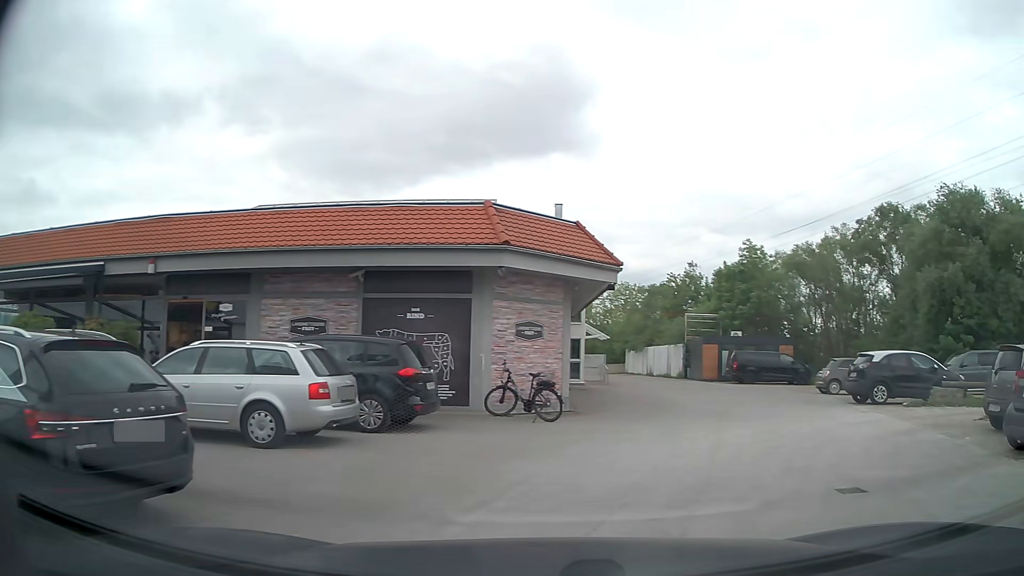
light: Day
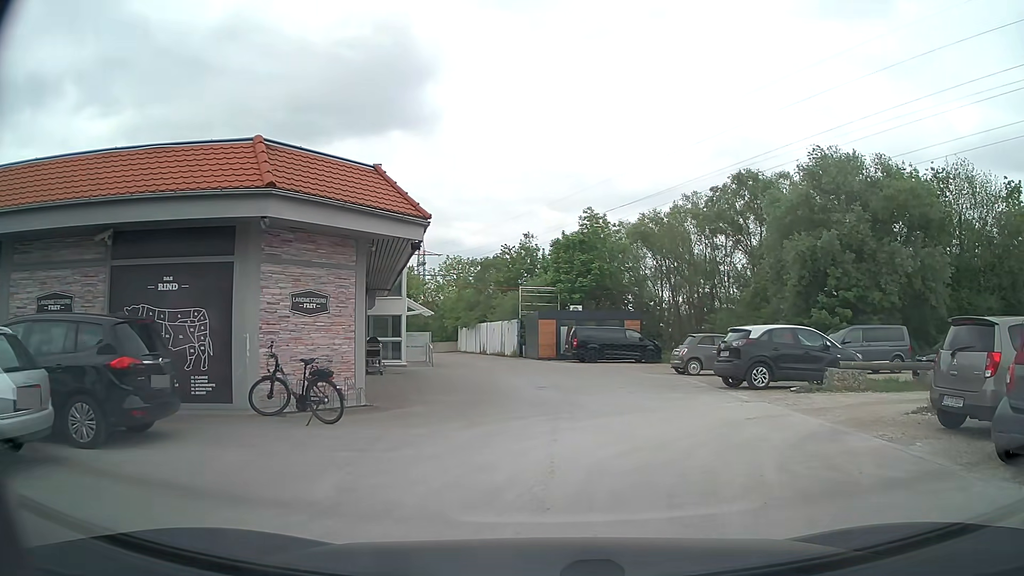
(+0.5, +3.6) m; +15°
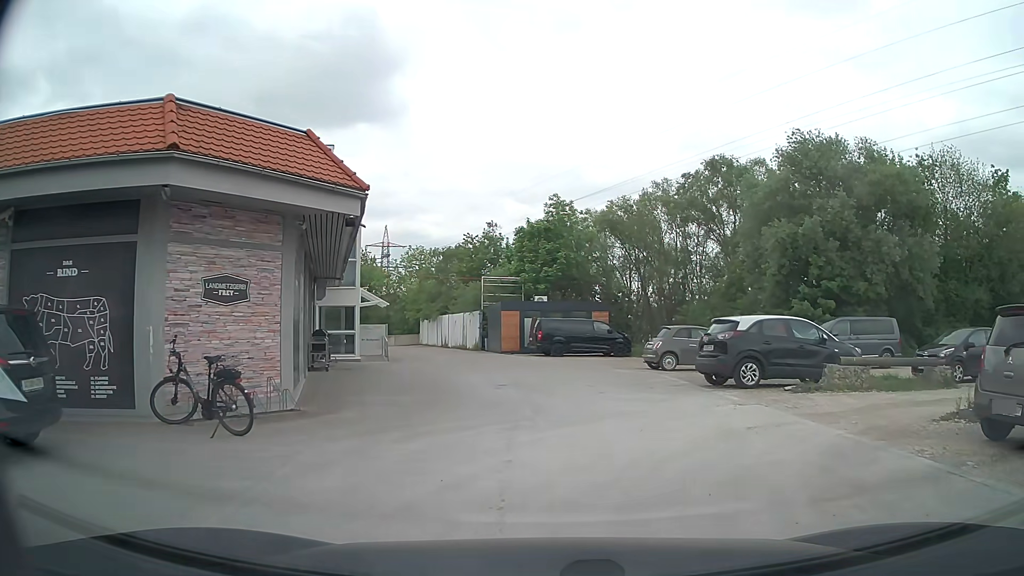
(0.0, +2.0) m; +2°
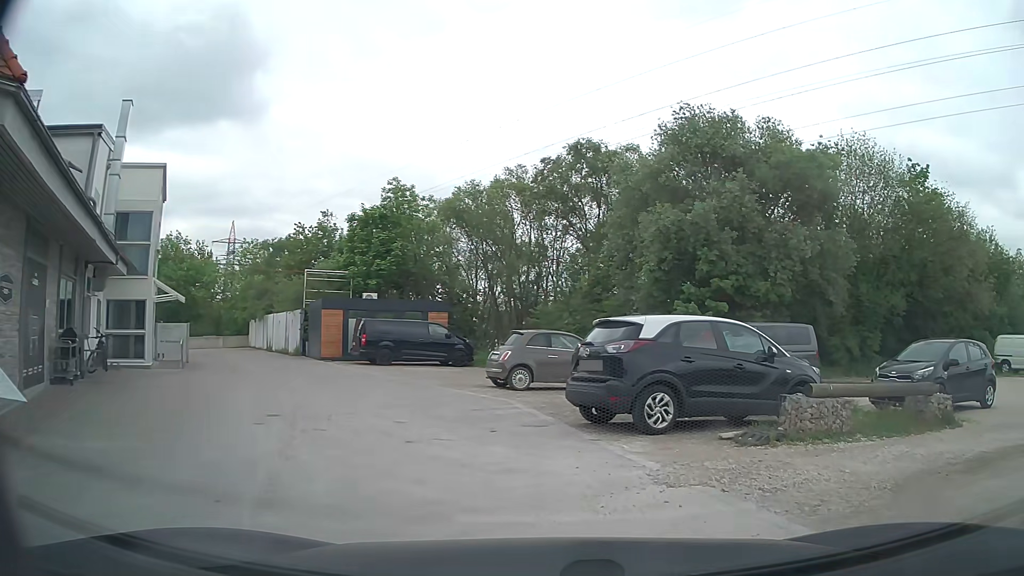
(+0.5, +5.6) m; +12°
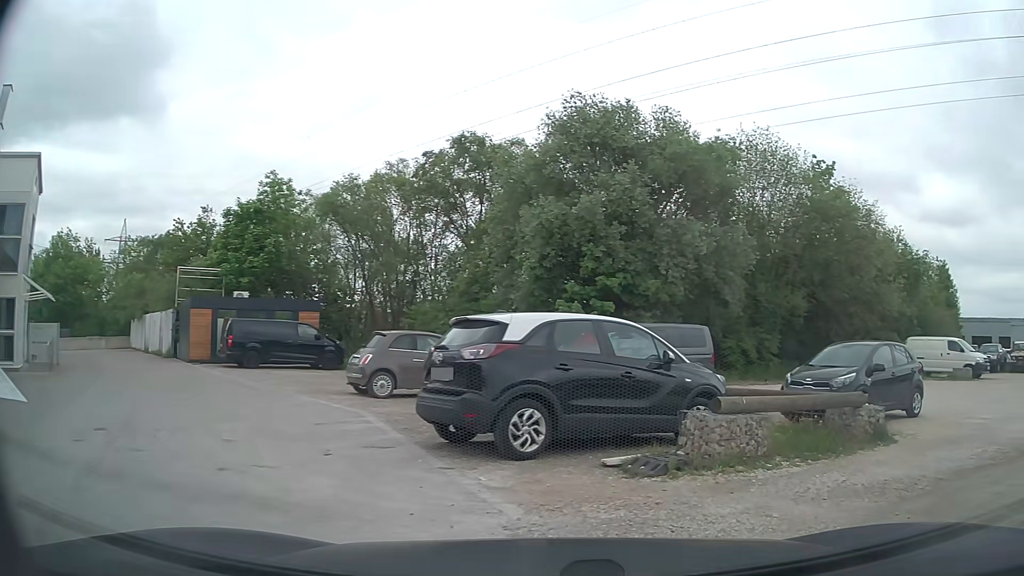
(+0.1, +1.7) m; +11°
